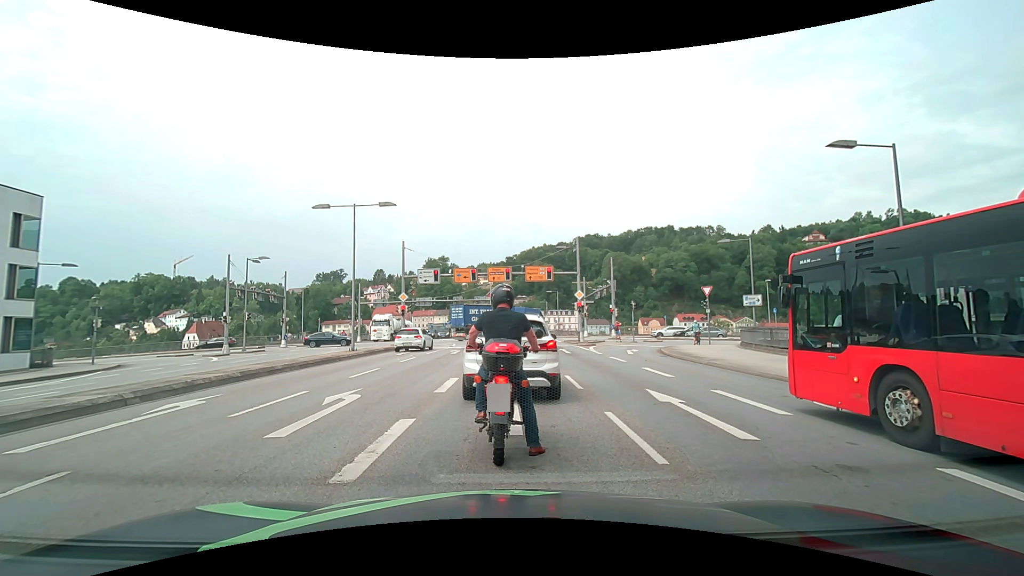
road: primary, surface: asphalt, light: Day
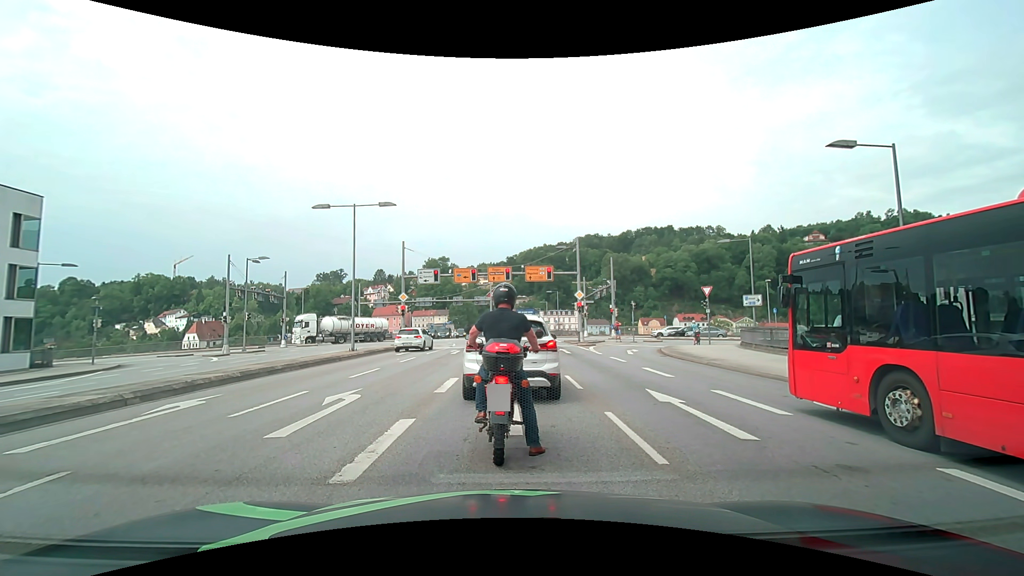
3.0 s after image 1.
(0.0, 0.0) m; 0°
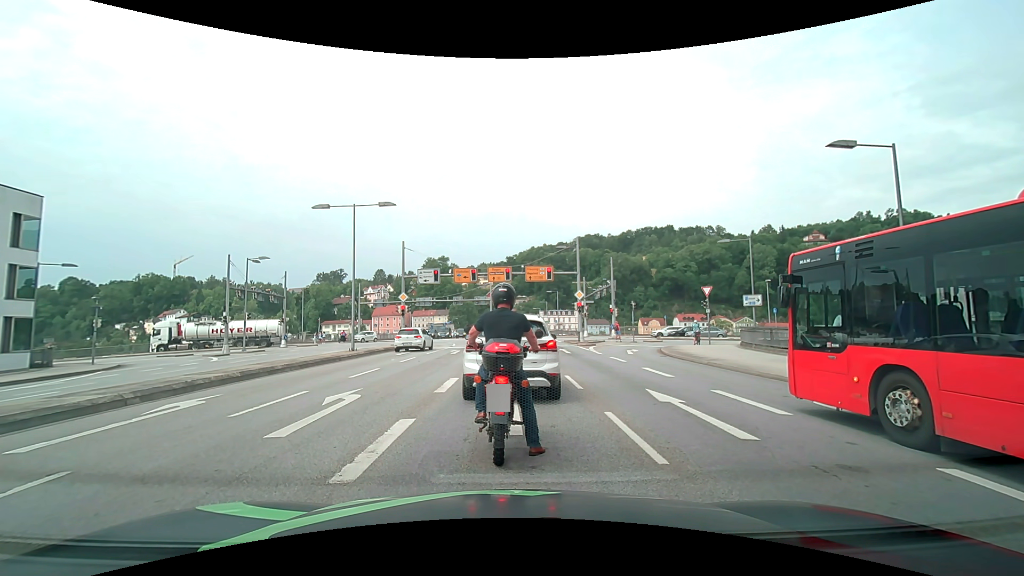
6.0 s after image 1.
(0.0, 0.0) m; 0°
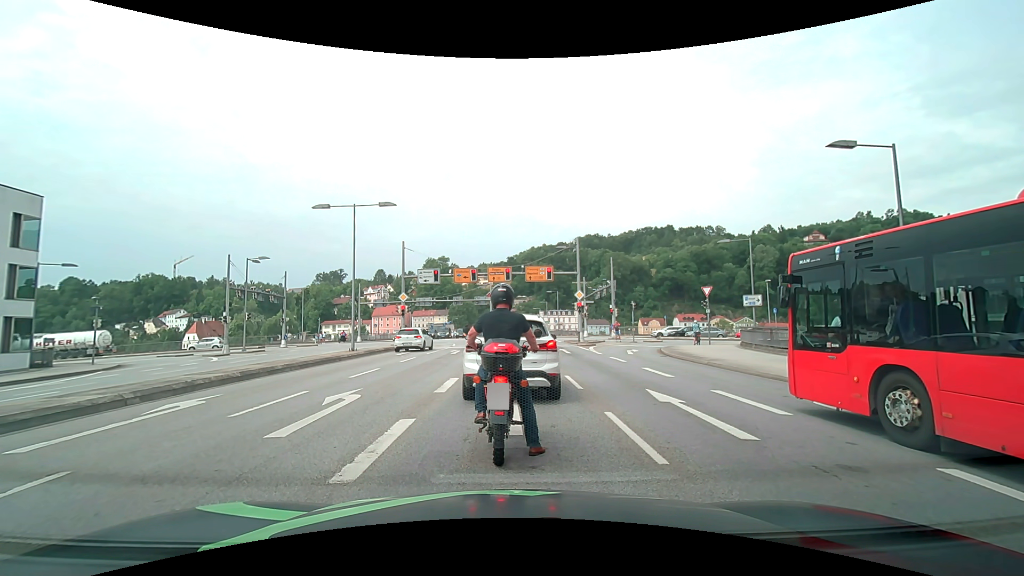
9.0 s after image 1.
(0.0, 0.0) m; 0°
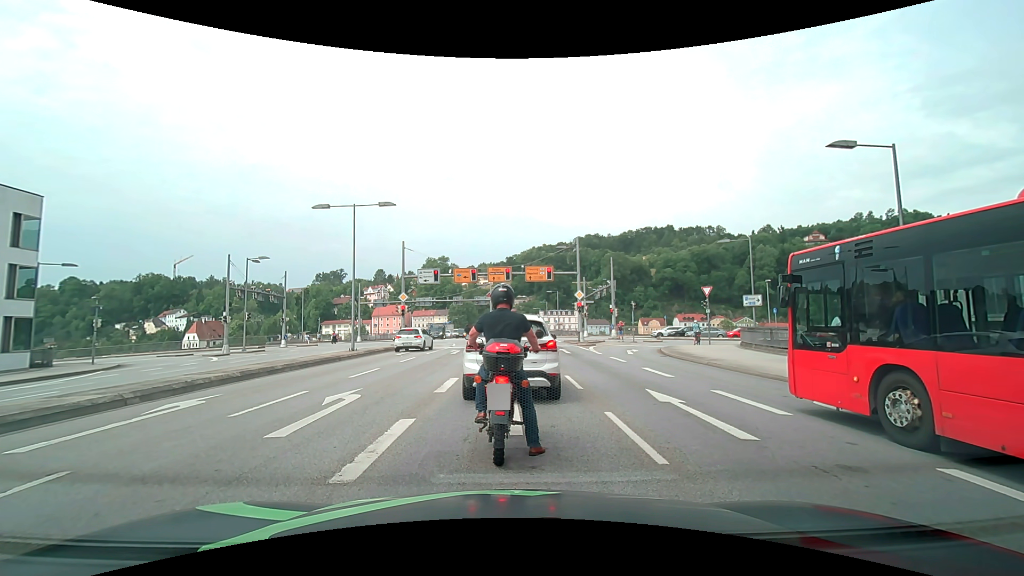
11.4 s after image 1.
(0.0, 0.0) m; 0°
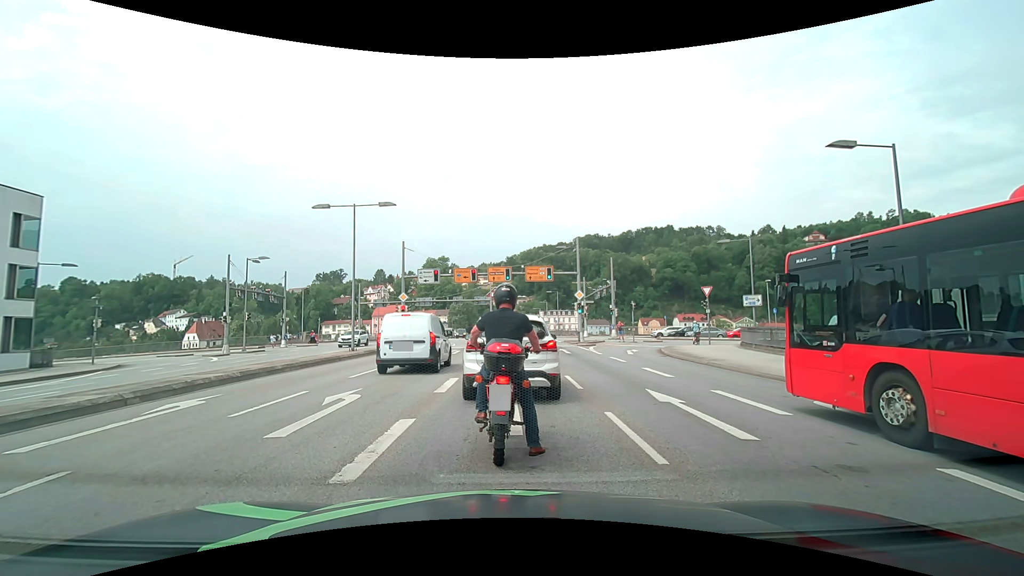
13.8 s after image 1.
(0.0, 0.0) m; 0°
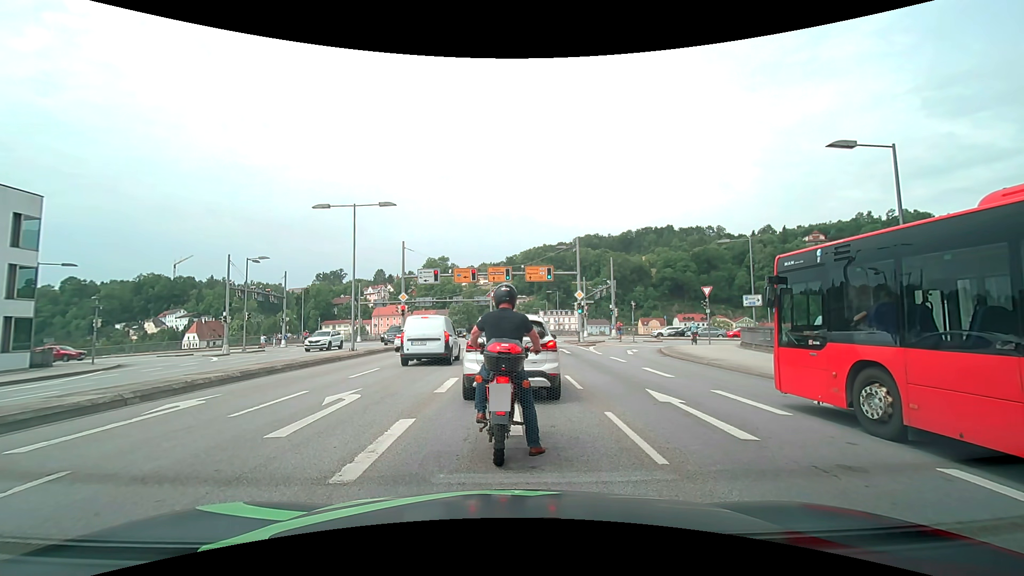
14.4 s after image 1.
(0.0, 0.0) m; 0°
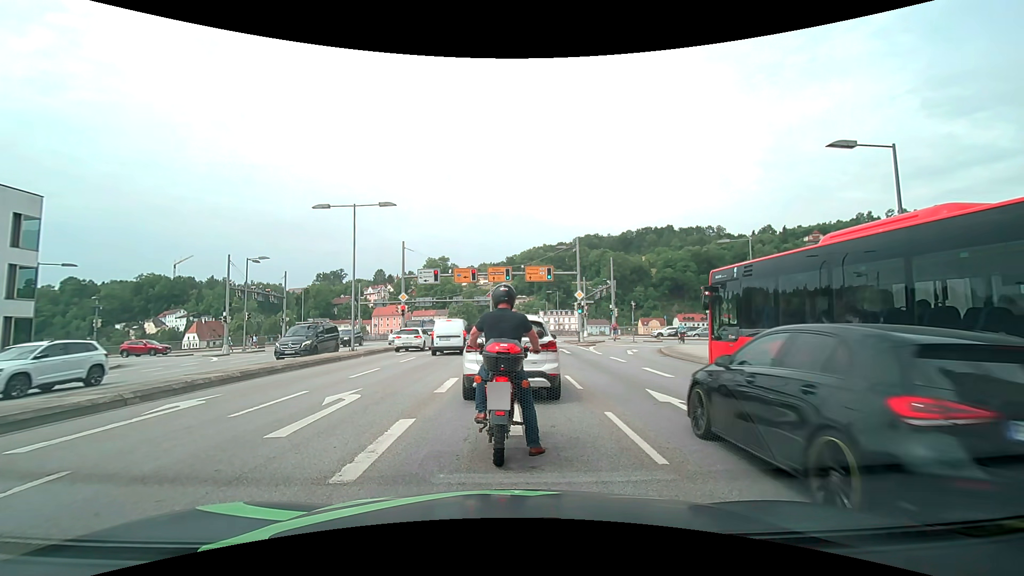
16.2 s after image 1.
(0.0, 0.0) m; 0°
